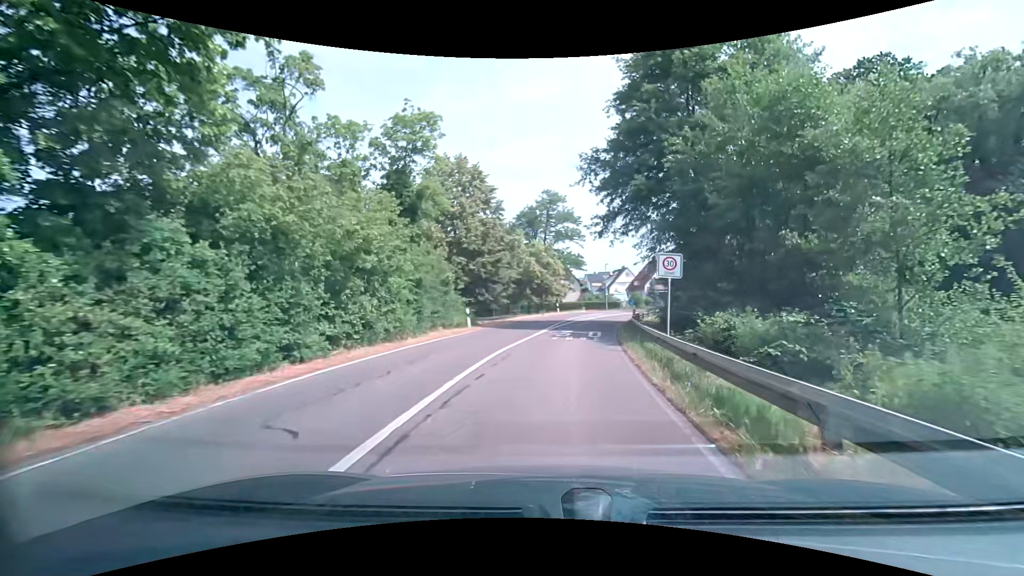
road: tertiary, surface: asphalt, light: Day
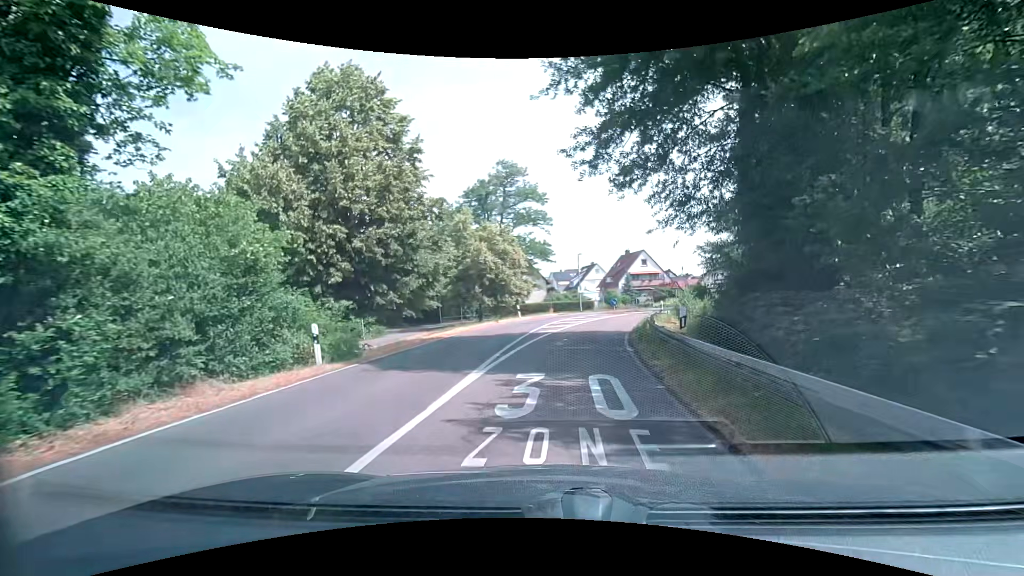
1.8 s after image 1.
(+0.6, +13.6) m; +5°
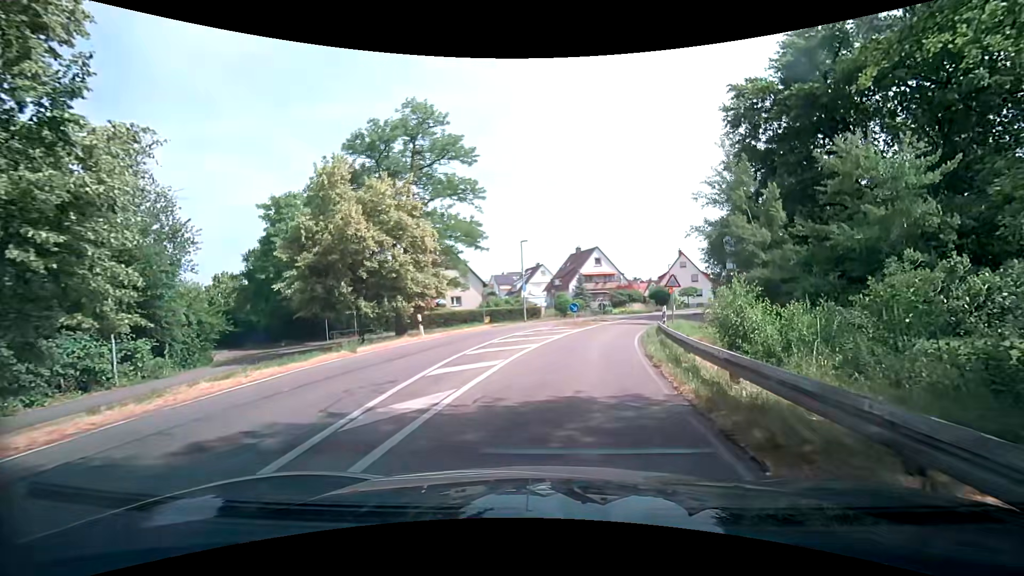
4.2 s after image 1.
(+0.8, +15.2) m; +7°
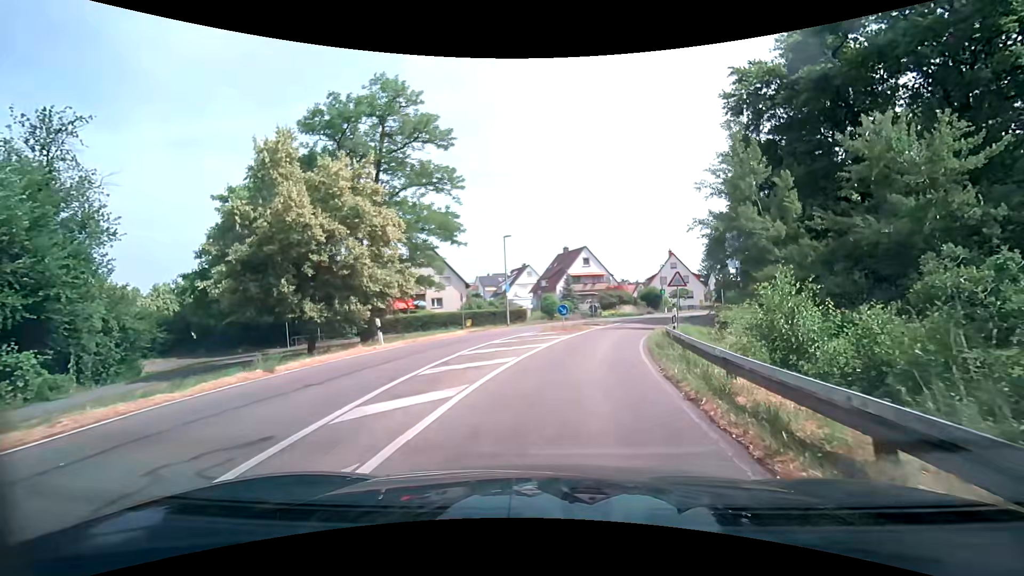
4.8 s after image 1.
(0.0, +3.7) m; +1°
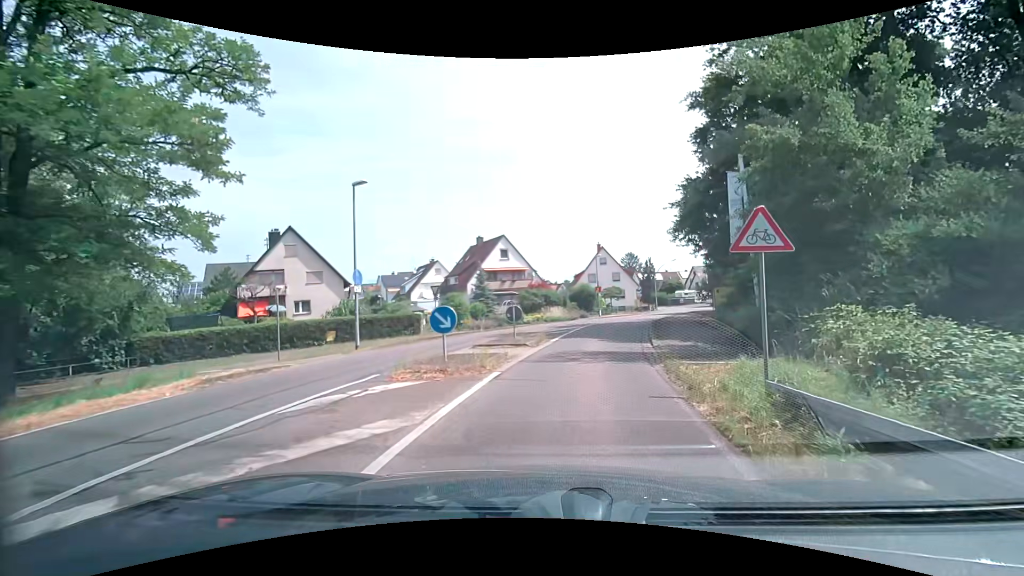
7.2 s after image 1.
(+1.0, +14.9) m; +9°
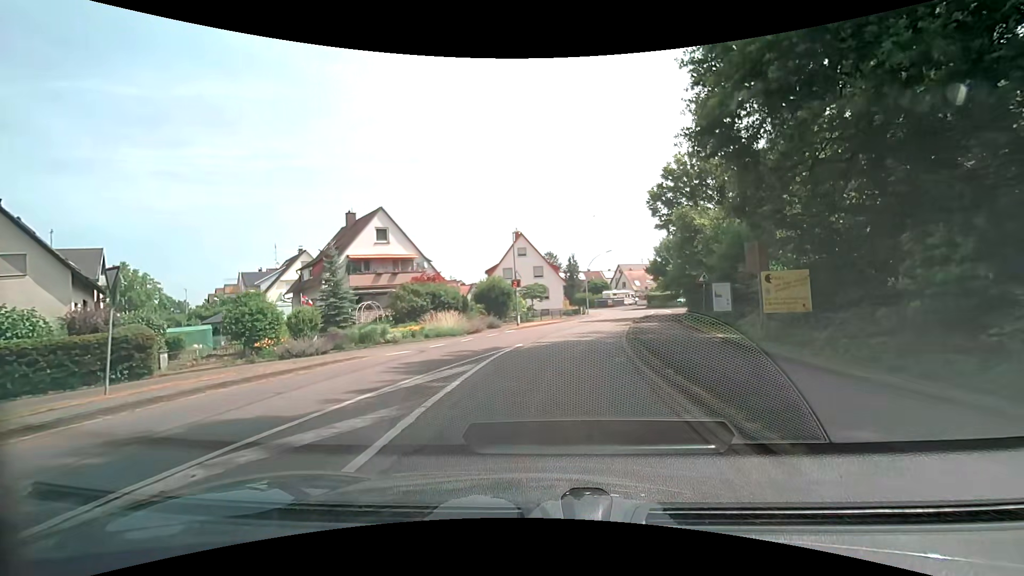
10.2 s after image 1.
(+1.6, +18.2) m; +10°
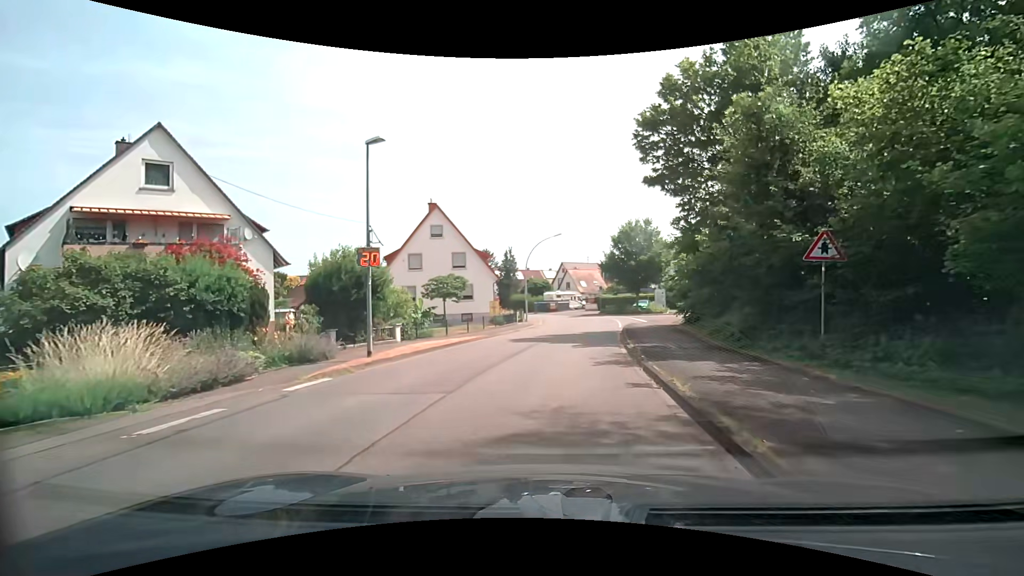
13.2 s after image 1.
(+1.1, +17.9) m; +7°
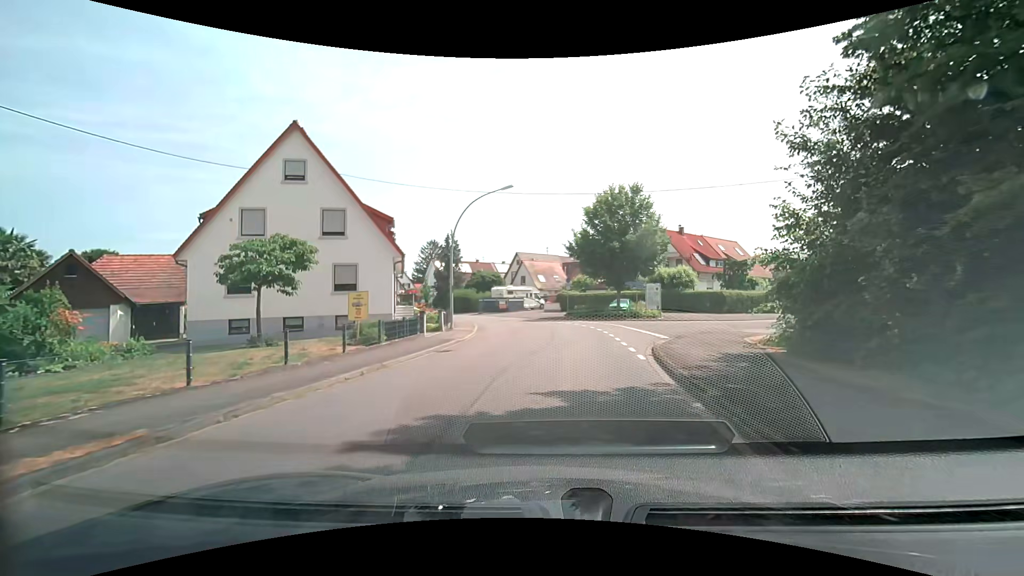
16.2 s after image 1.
(+0.9, +17.8) m; +5°
(0, +10) (+2, +20) (+7, +28) (+14, +36) (+20, +43) (+28, +50) (+36, +56) (+43, +63) (+50, +70) (+57, +77) m
